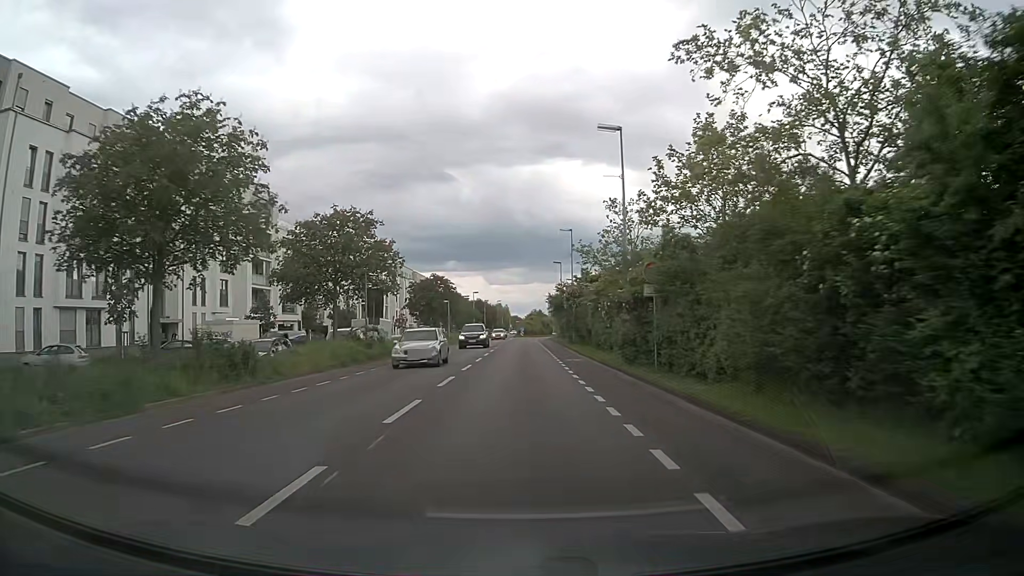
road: secondary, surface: asphalt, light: Day
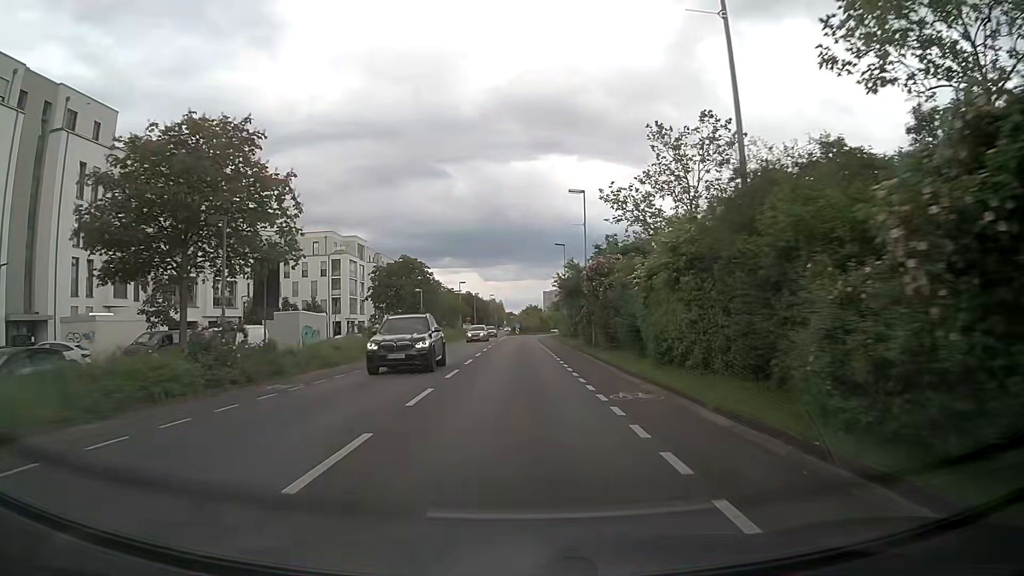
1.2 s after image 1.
(+0.1, +16.2) m; +1°
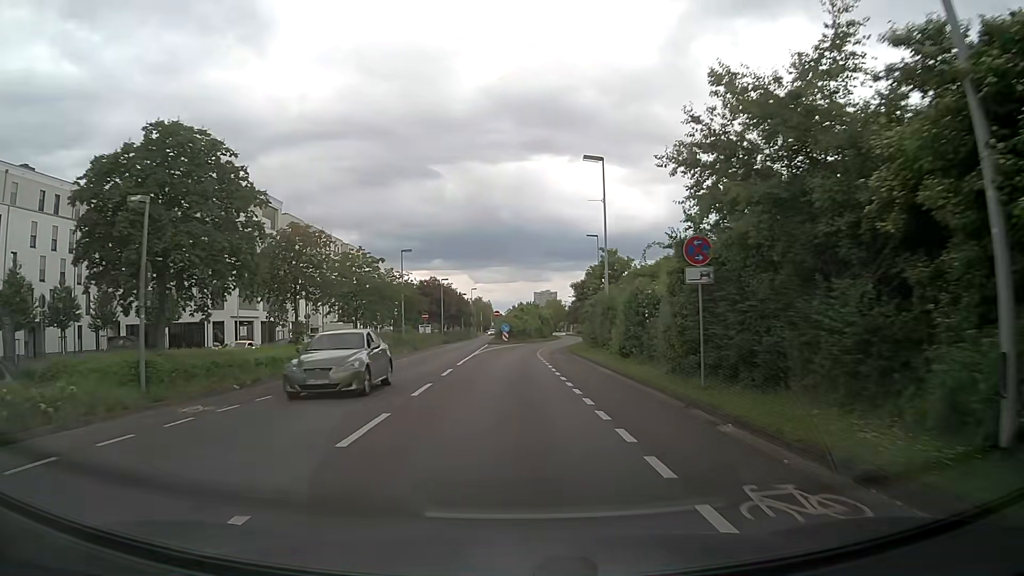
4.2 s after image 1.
(0.0, +39.8) m; +1°
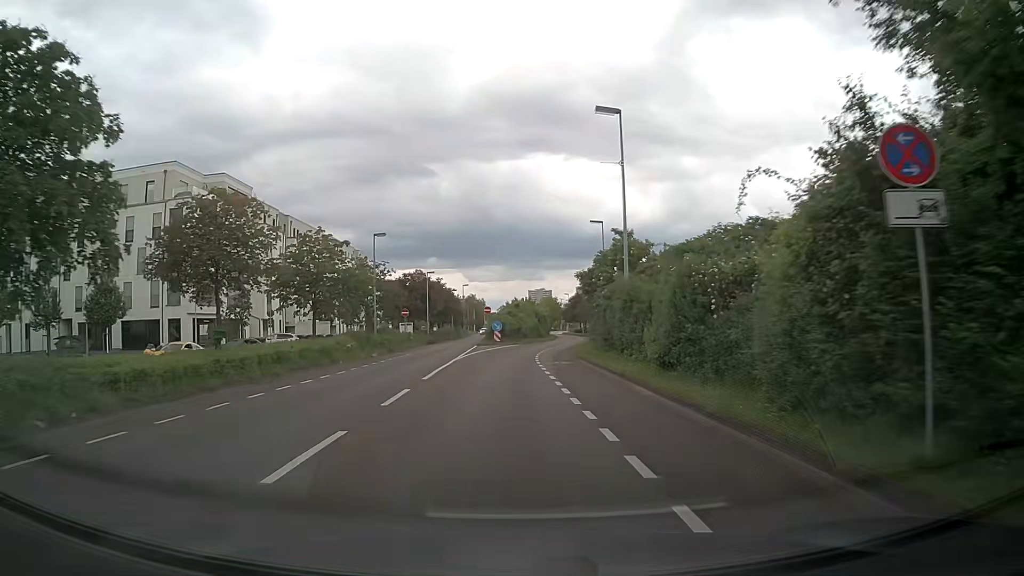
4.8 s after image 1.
(0.0, +8.0) m; +1°
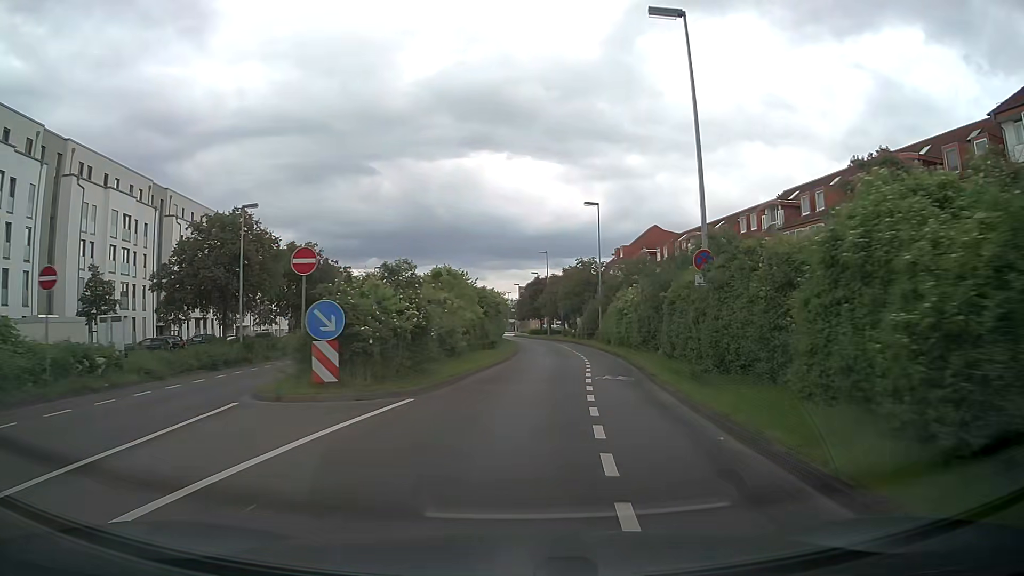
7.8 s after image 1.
(+0.7, +39.9) m; +5°
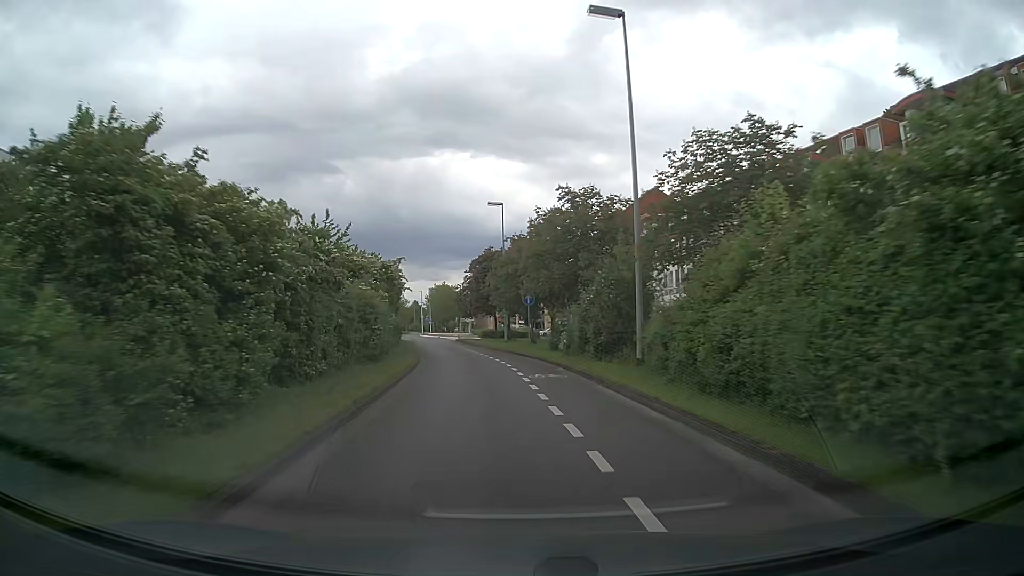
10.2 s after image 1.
(+1.9, +31.9) m; +3°
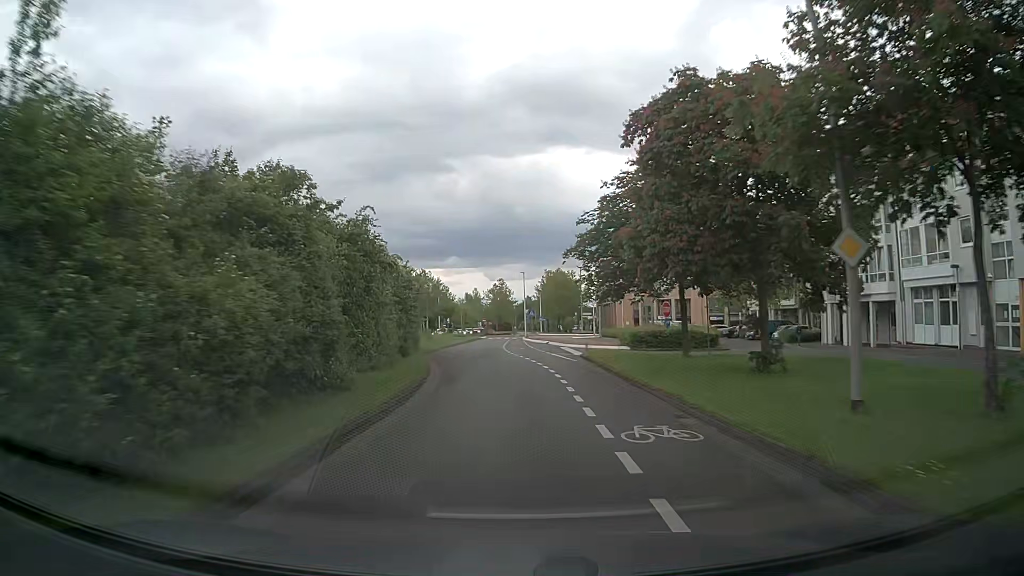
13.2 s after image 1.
(-3.6, +39.5) m; -9°
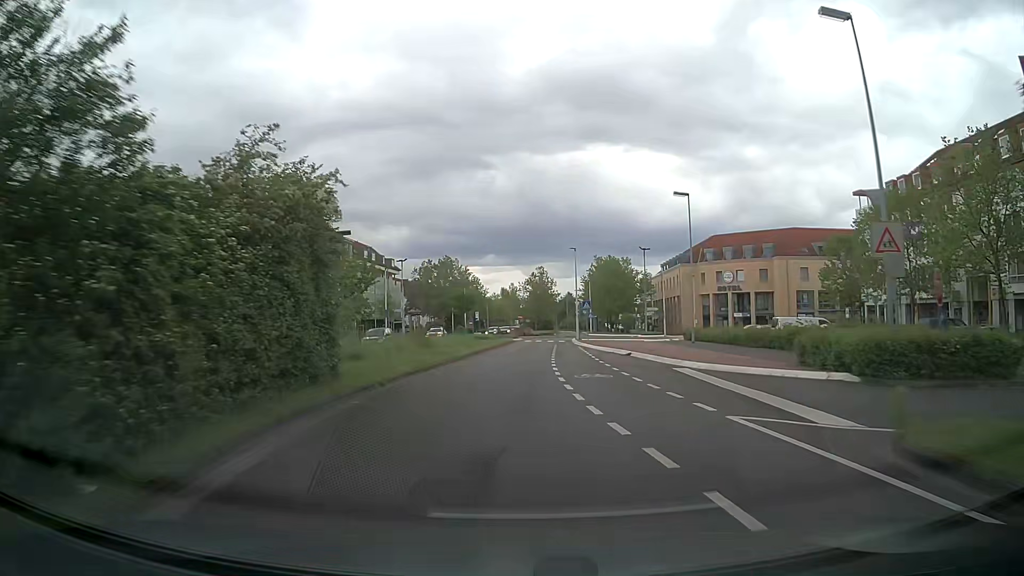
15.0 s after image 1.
(-1.0, +23.8) m; -4°
(0, +10) (0, +20) (0, +30) (+1, +40) (+1, +50) (+2, +60) (+5, +70) (+9, +79) (+9, +89) (+8, +99) m
